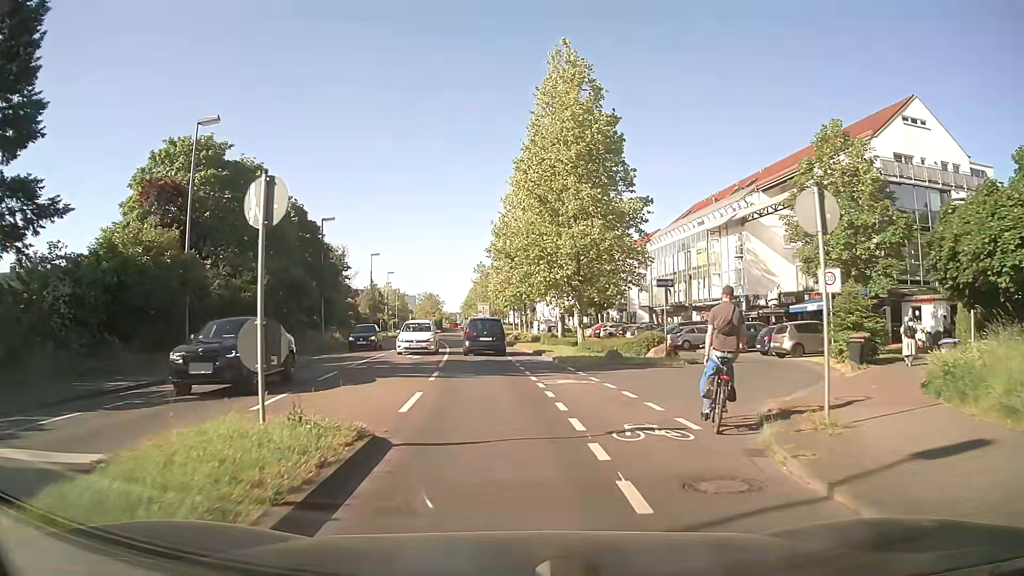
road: secondary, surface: asphalt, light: Day
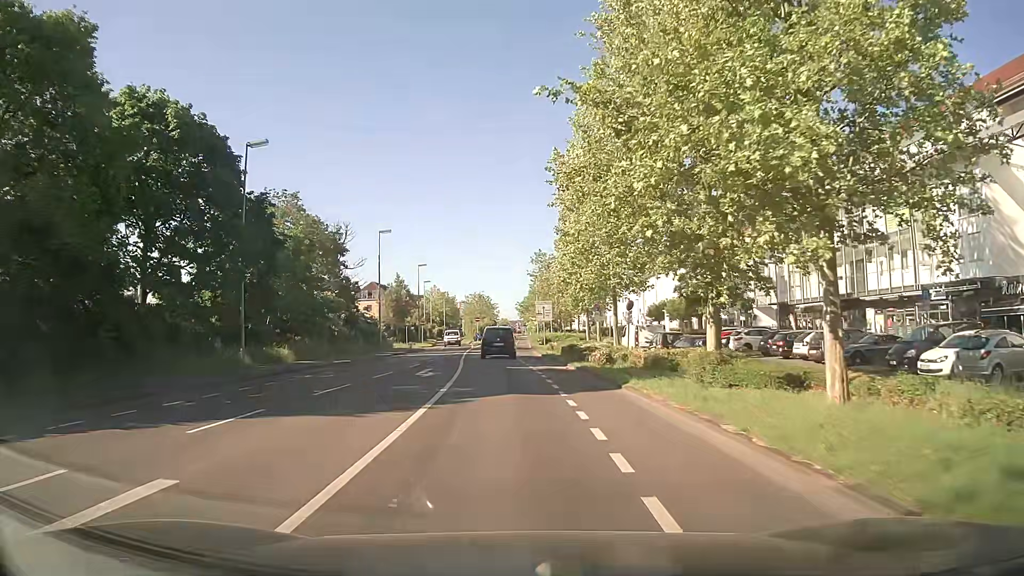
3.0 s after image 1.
(-1.1, +27.0) m; -5°
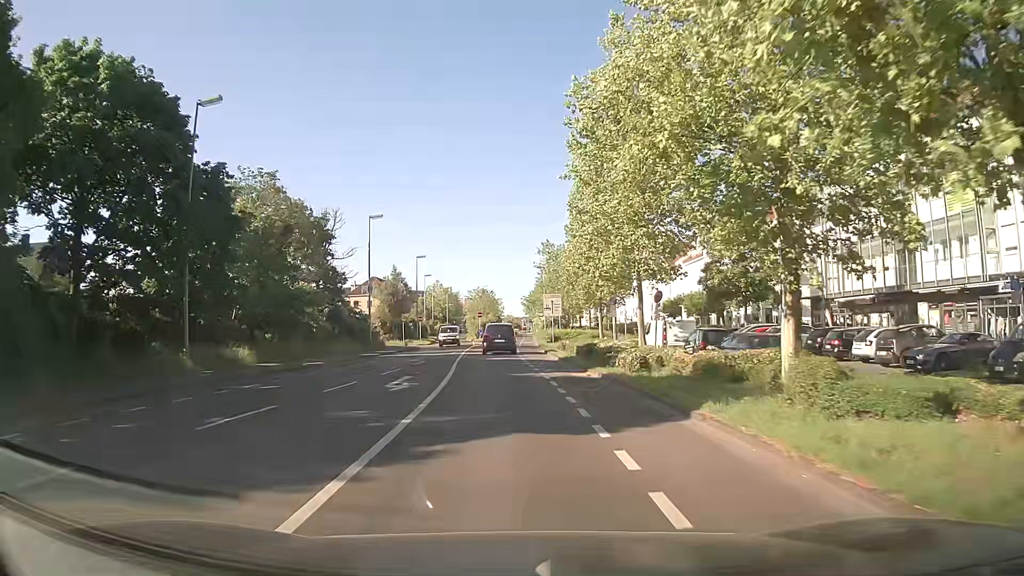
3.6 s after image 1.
(0.0, +6.1) m; 0°
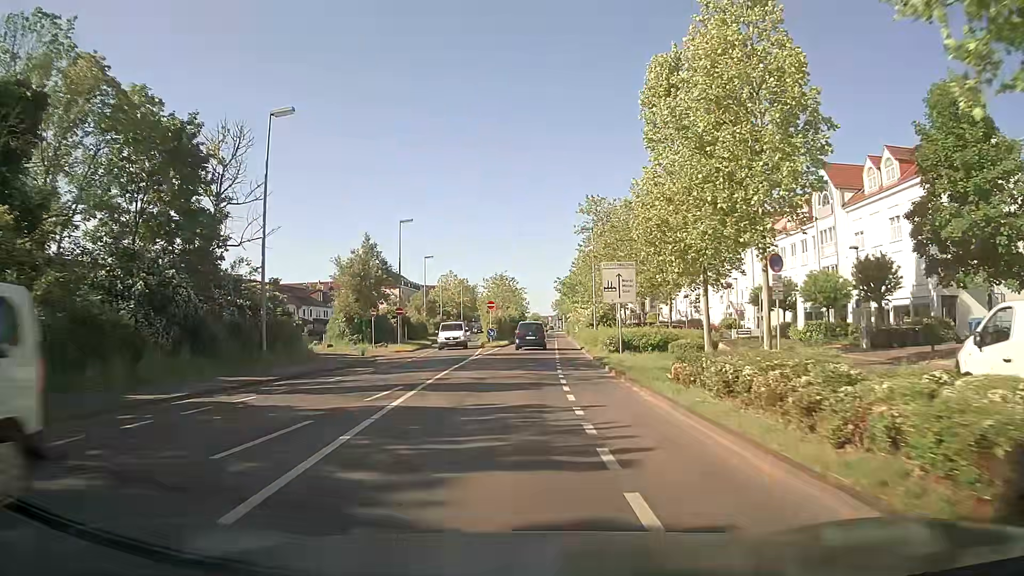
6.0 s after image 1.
(-0.6, +26.5) m; -2°
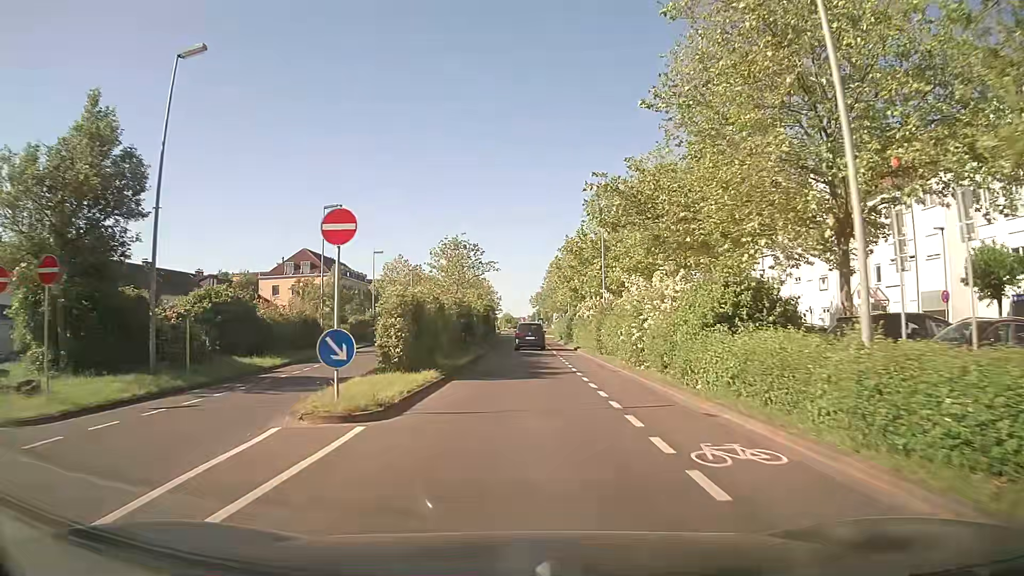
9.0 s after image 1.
(+0.5, +35.9) m; +3°
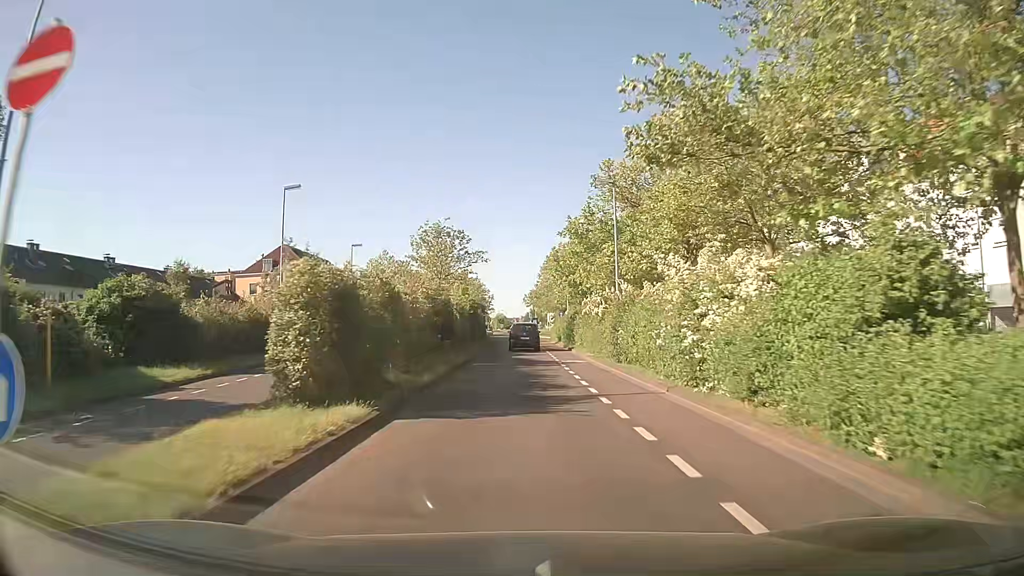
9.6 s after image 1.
(0.0, +7.3) m; +1°
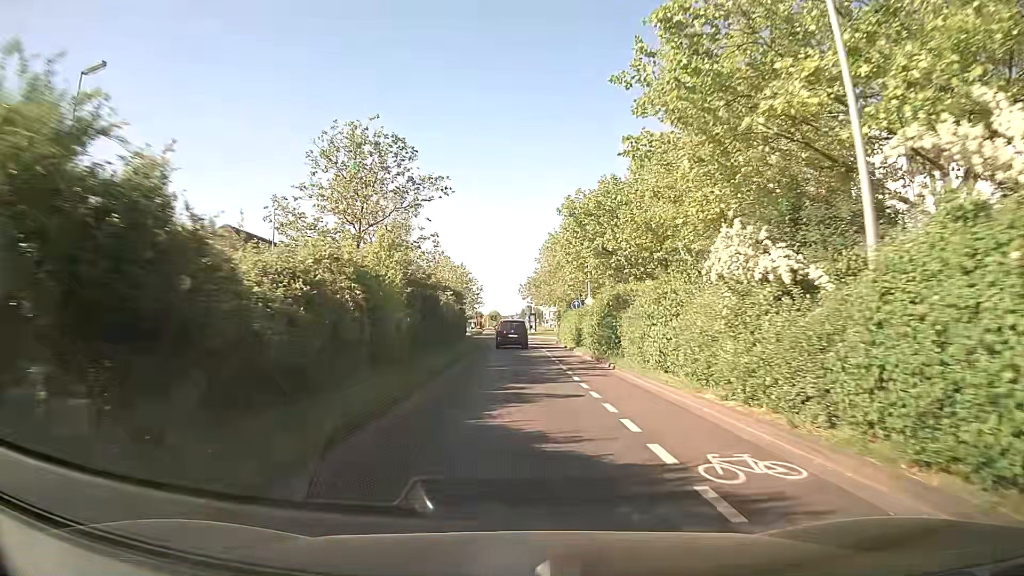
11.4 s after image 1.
(+0.1, +21.9) m; +1°
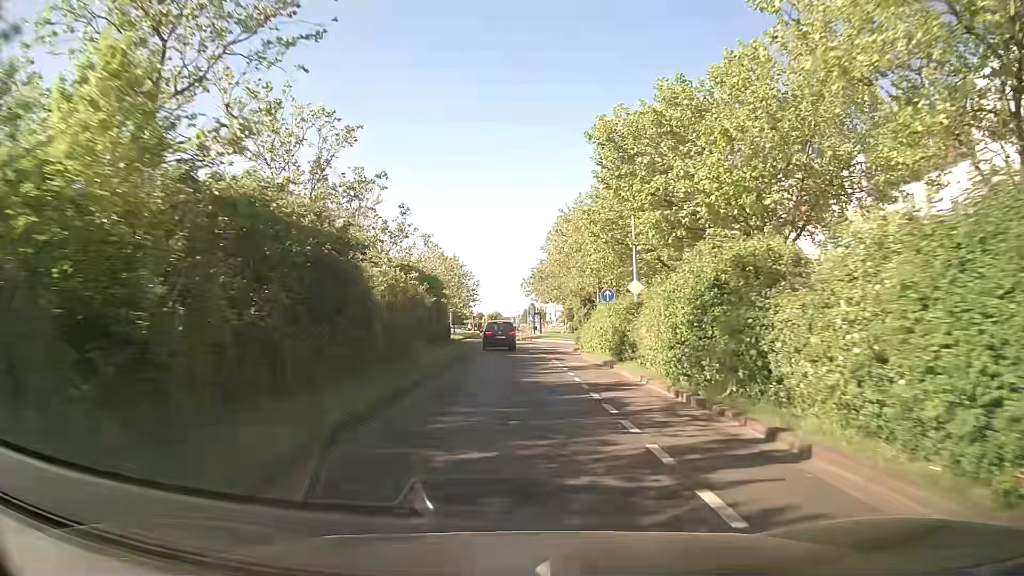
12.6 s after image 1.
(-0.1, +14.3) m; 0°
(0, +10) (0, +20) (-1, +30) (-2, +40) (-3, +50) (-3, +60) (-4, +70) (-4, +80) (-4, +90) (-4, +100) m
